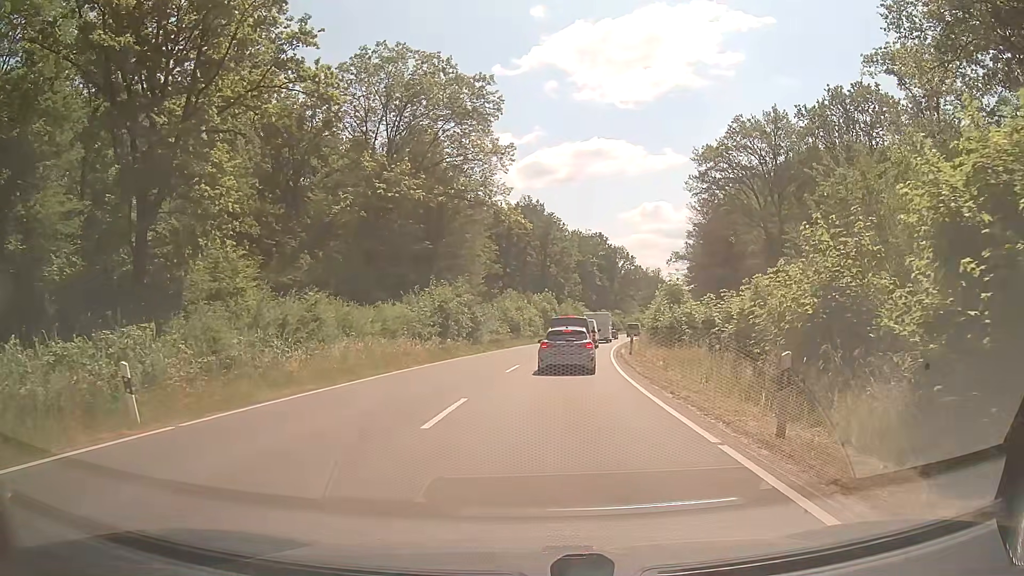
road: secondary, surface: asphalt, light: Day
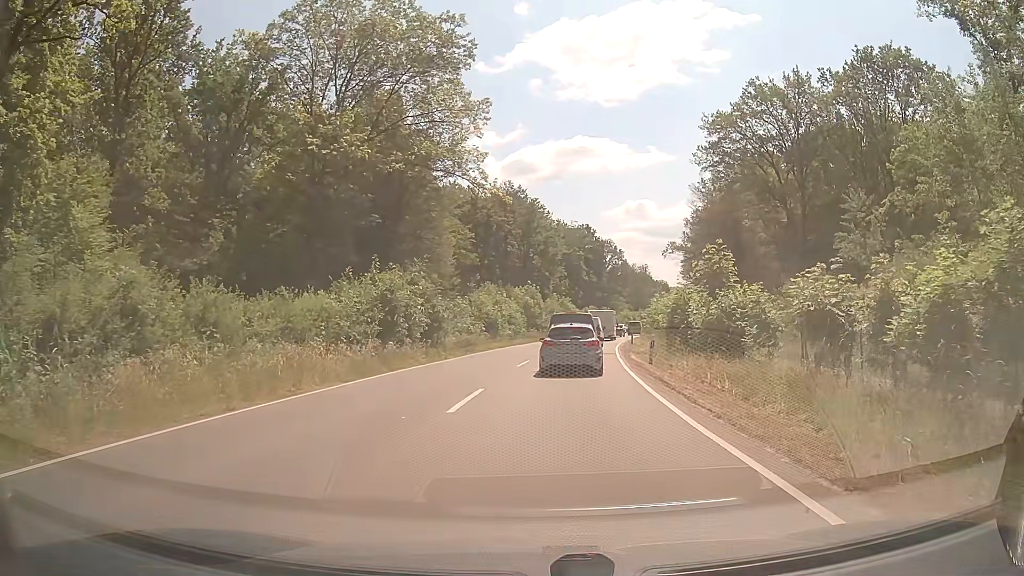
(+0.3, +10.3) m; +2°
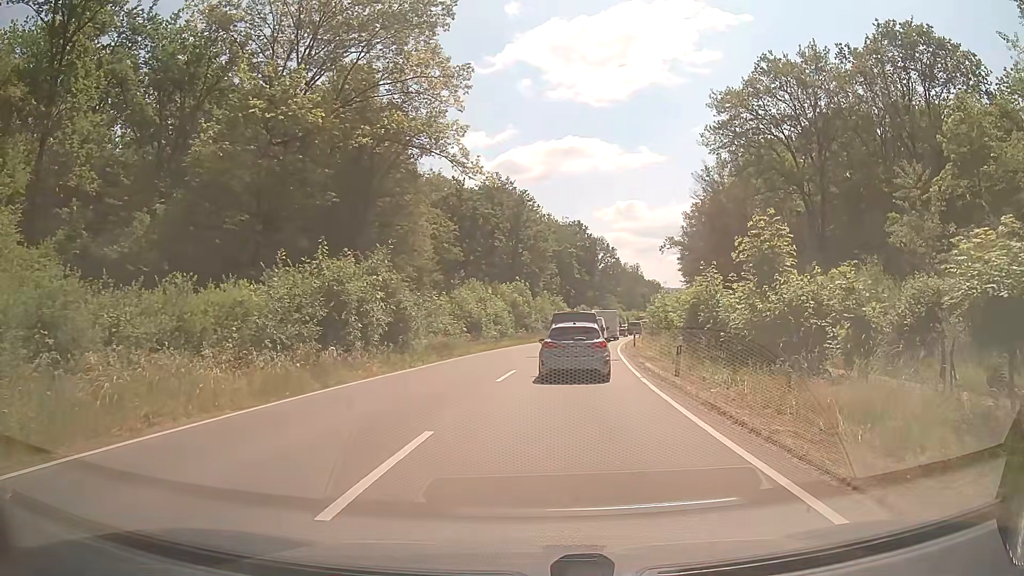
(+0.1, +6.0) m; +2°
